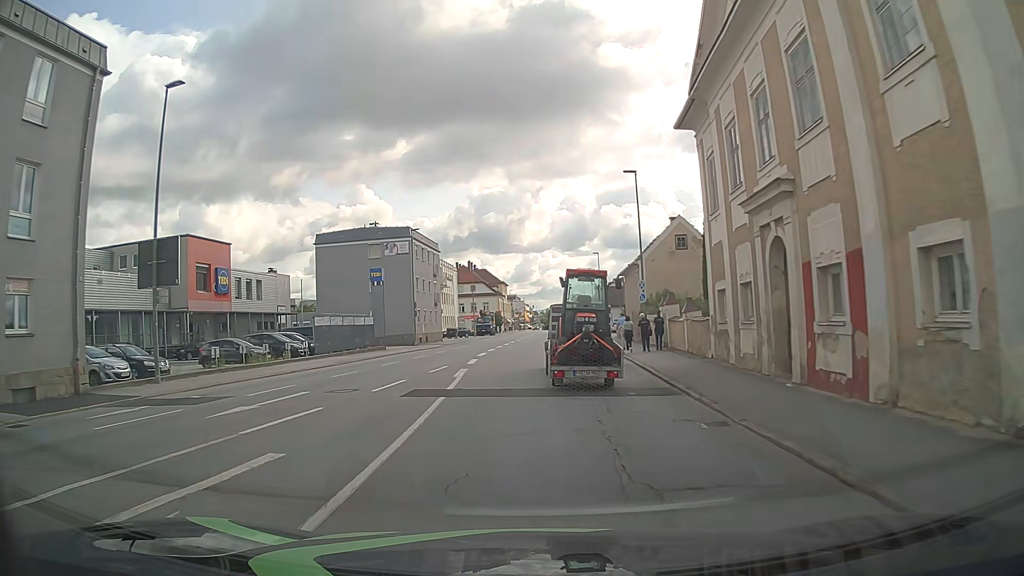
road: tertiary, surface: asphalt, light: Day
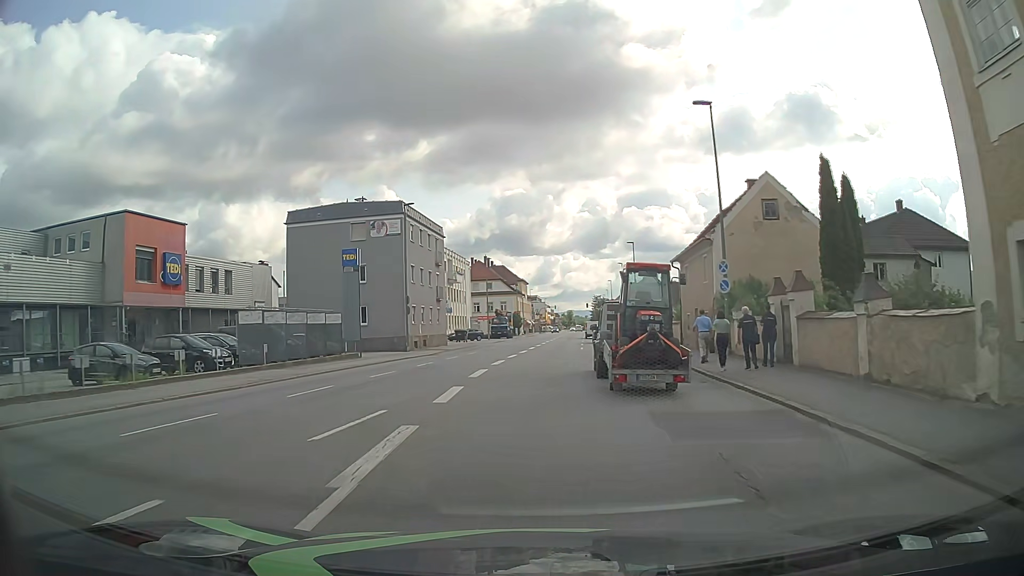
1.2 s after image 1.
(-0.3, +13.0) m; -1°
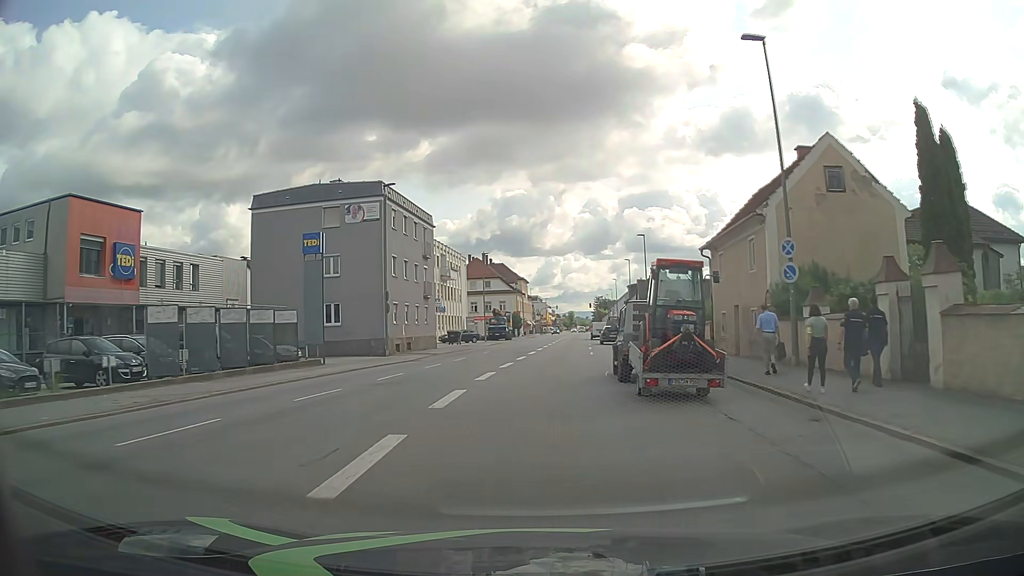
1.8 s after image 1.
(0.0, +6.9) m; 0°
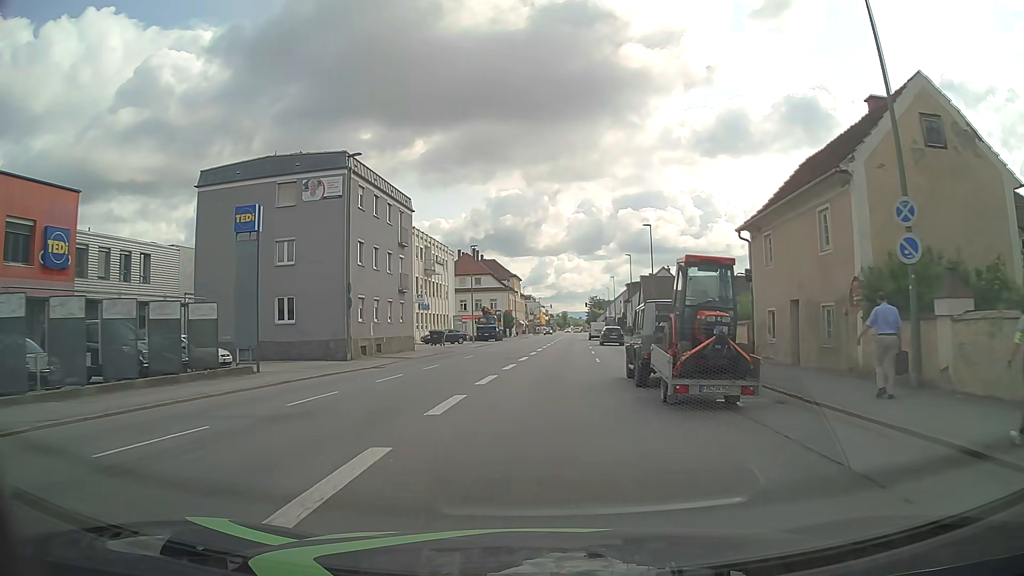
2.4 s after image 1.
(0.0, +7.1) m; 0°
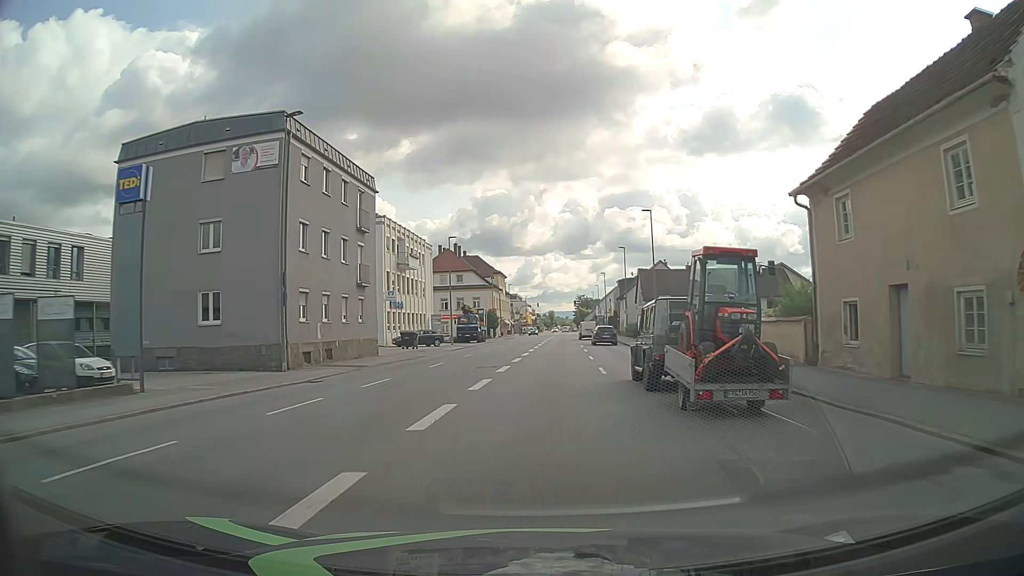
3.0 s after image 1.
(+0.1, +7.2) m; +1°
